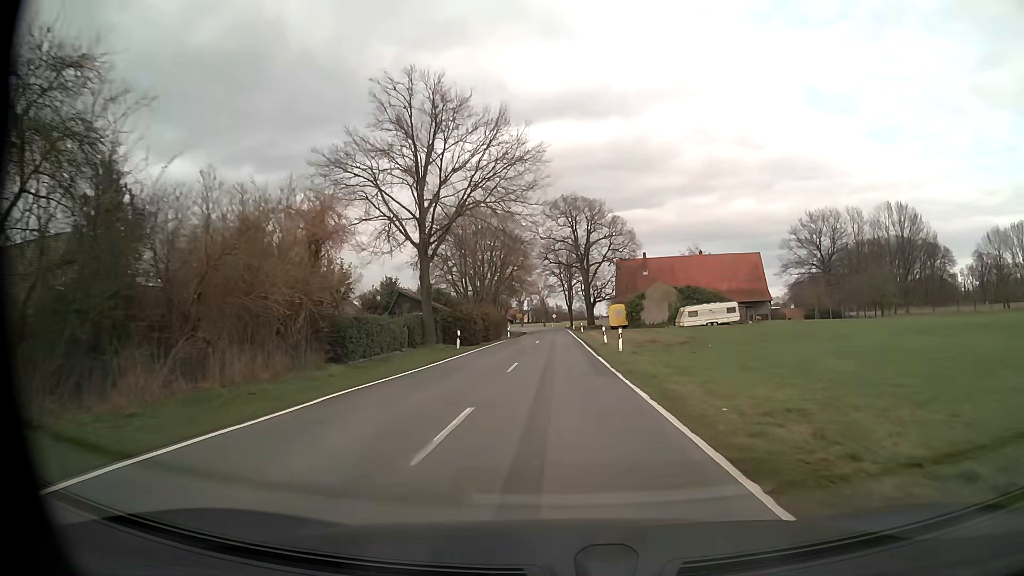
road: tertiary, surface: asphalt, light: Day
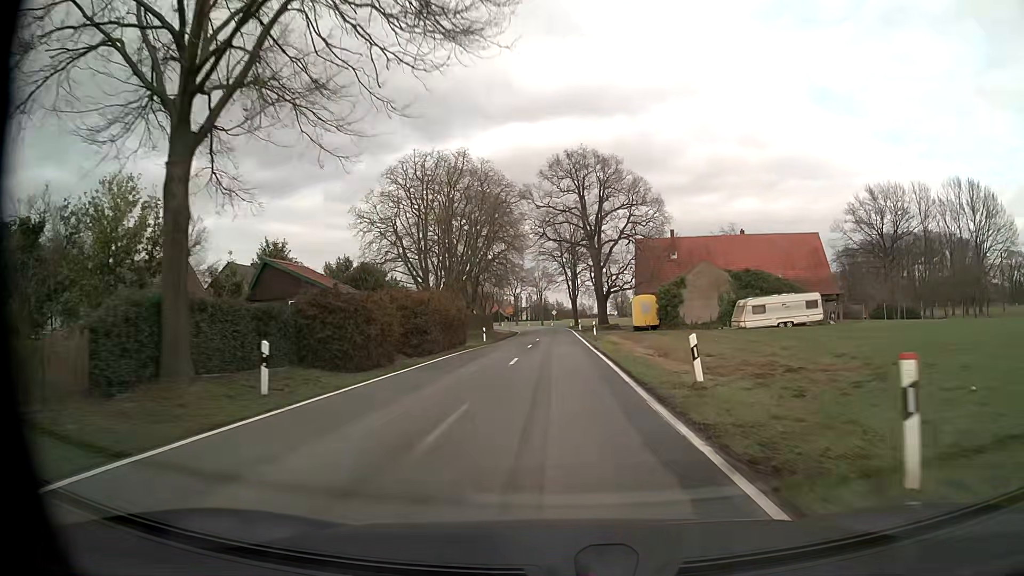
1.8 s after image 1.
(+0.1, +24.1) m; 0°
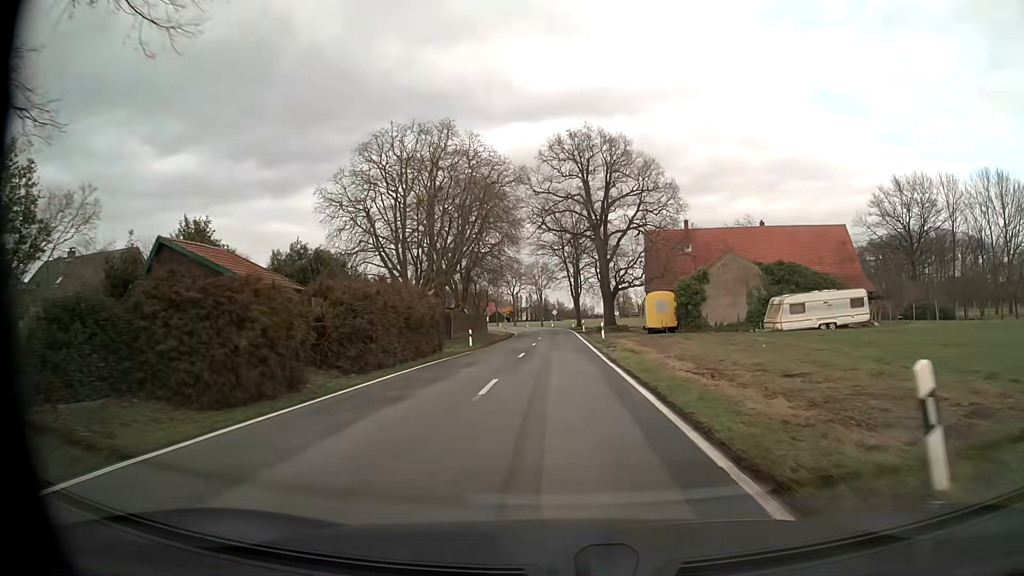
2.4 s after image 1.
(0.0, +8.0) m; 0°
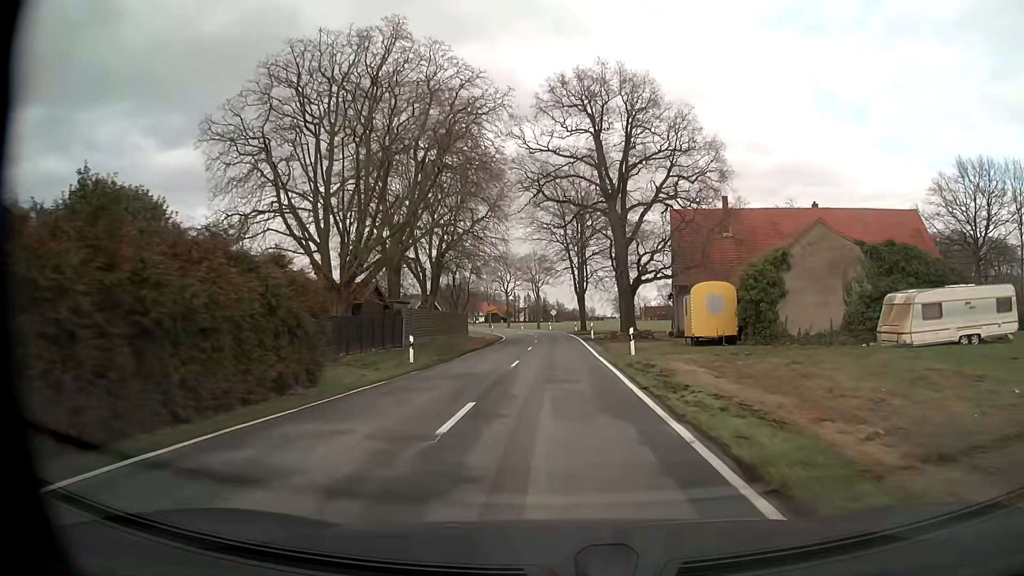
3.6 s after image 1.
(0.0, +16.2) m; 0°
(0, +10) (0, +20) (0, +30) (0, +40) (0, +50) (-1, +60) (-2, +70) (-3, +80) (-4, +90) (-6, +100) m
